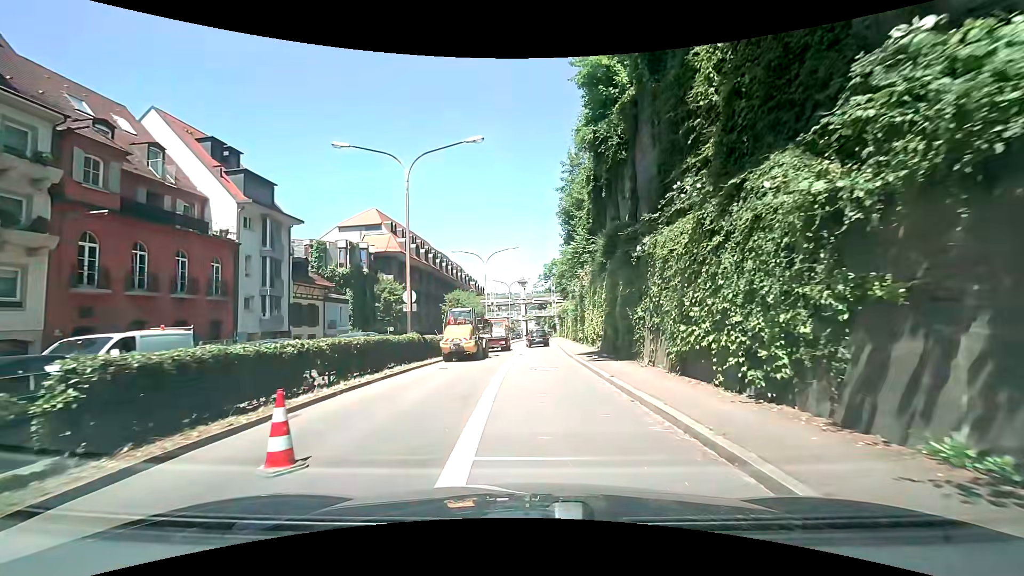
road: primary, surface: asphalt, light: Day
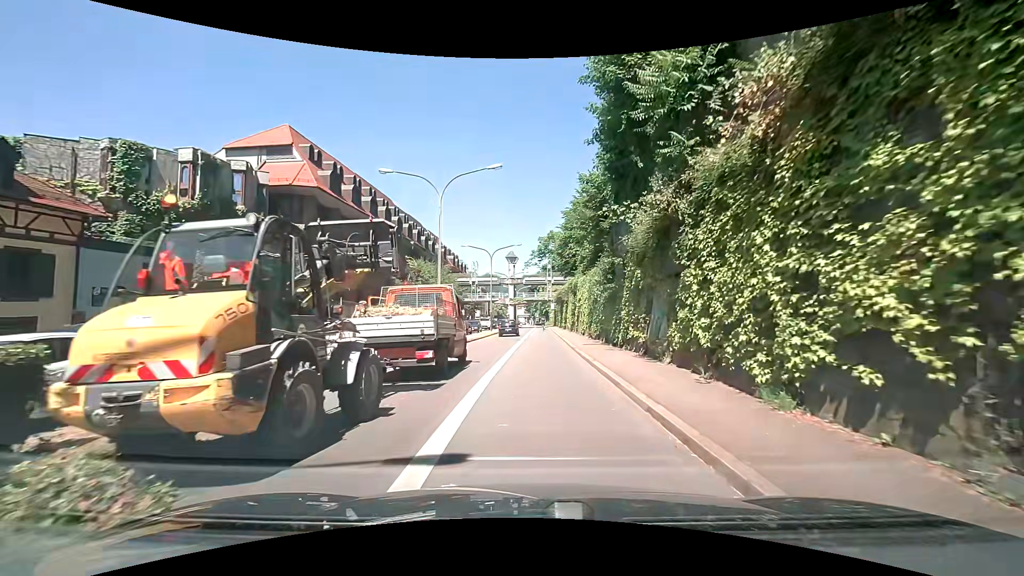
(+0.1, +23.0) m; +1°
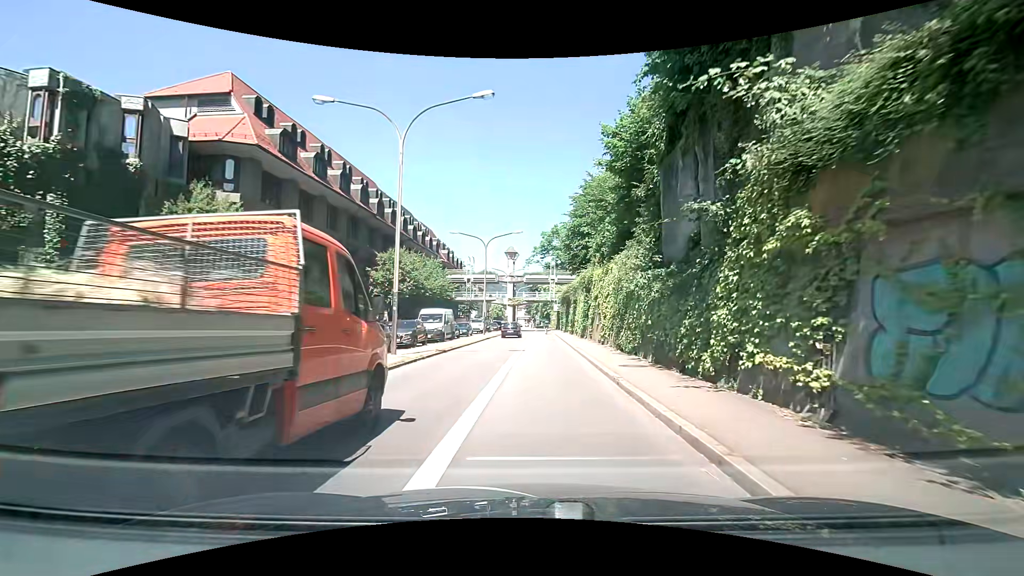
(-0.1, +9.4) m; 0°
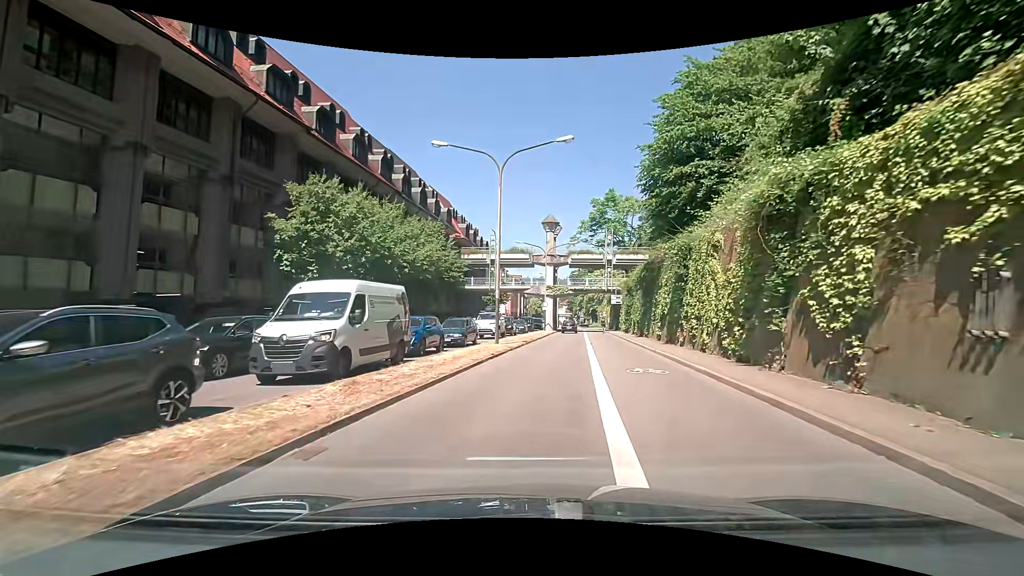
(-0.7, +23.9) m; -5°
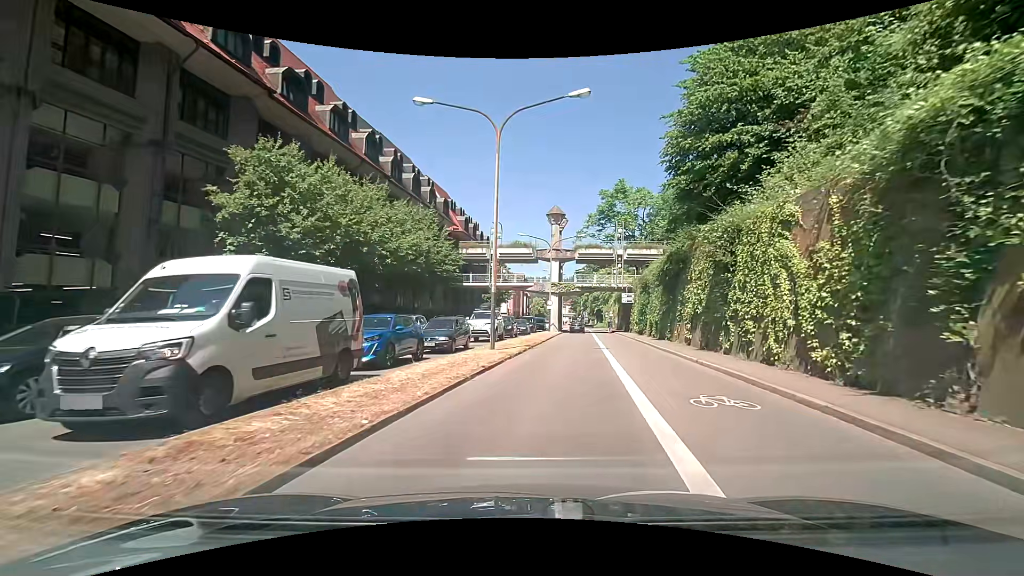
(0.0, +4.9) m; -1°
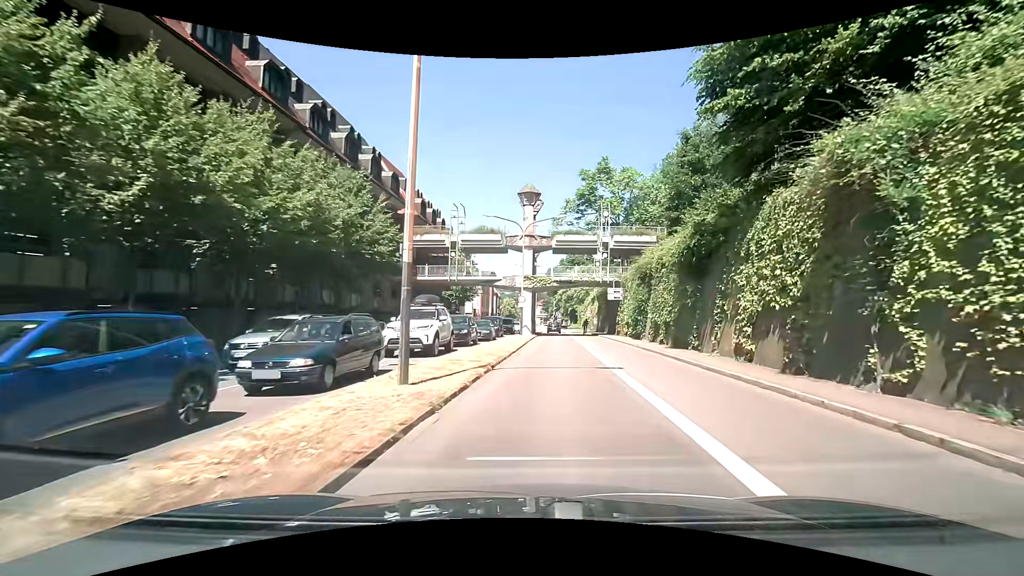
(+0.4, +10.0) m; +4°
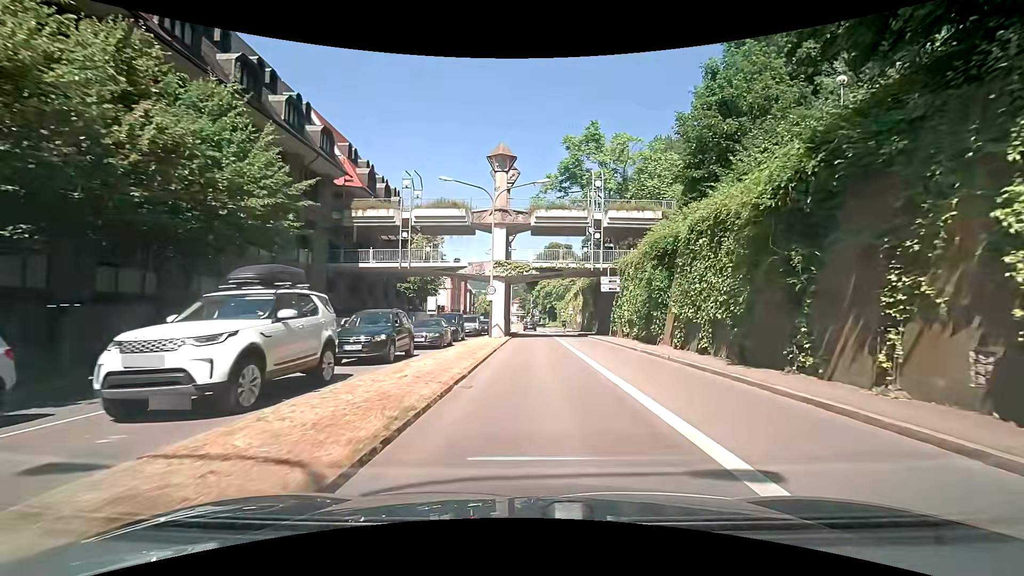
(+0.3, +10.2) m; +3°
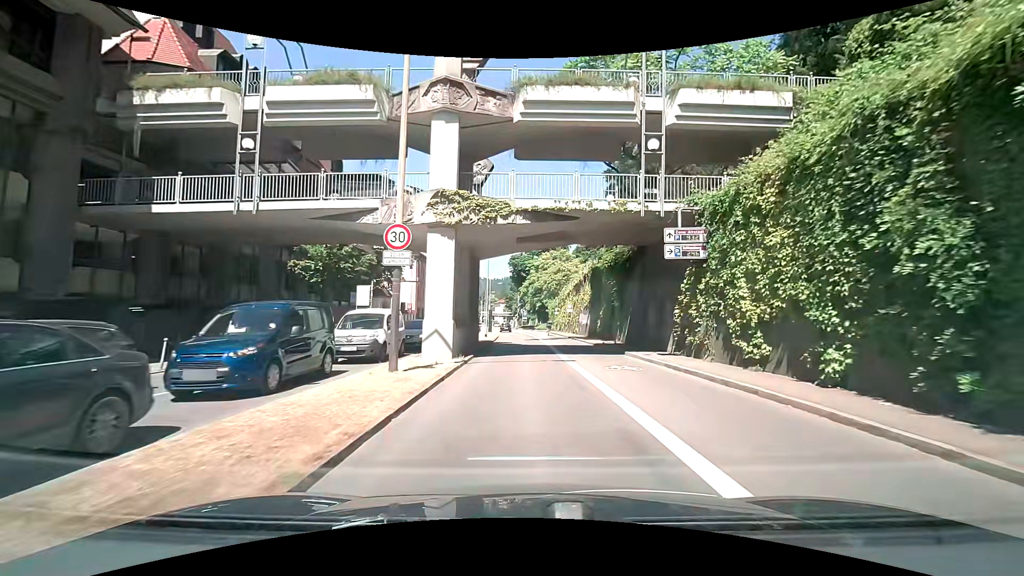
(+0.2, +20.2) m; +1°
